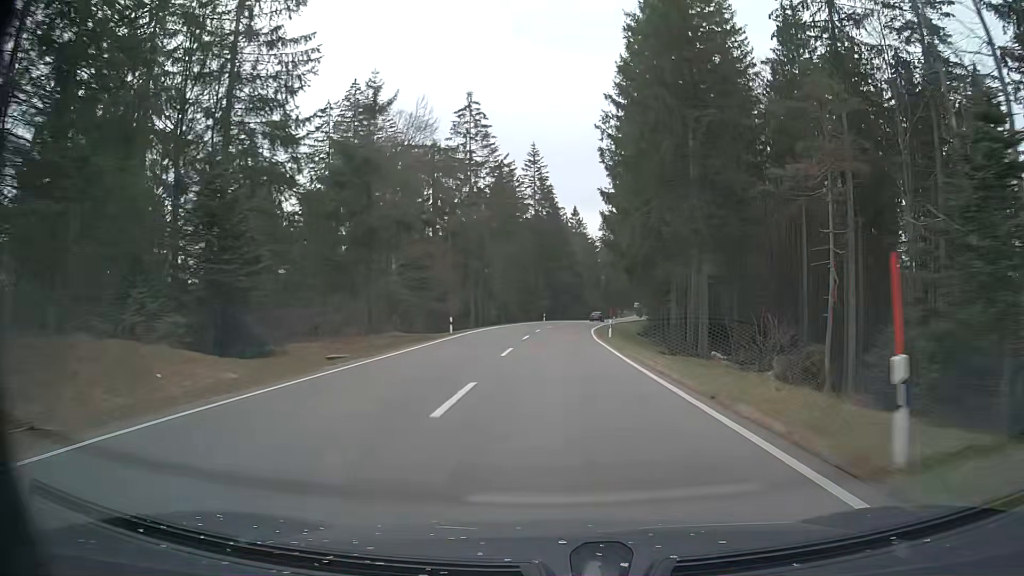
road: primary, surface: asphalt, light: Day
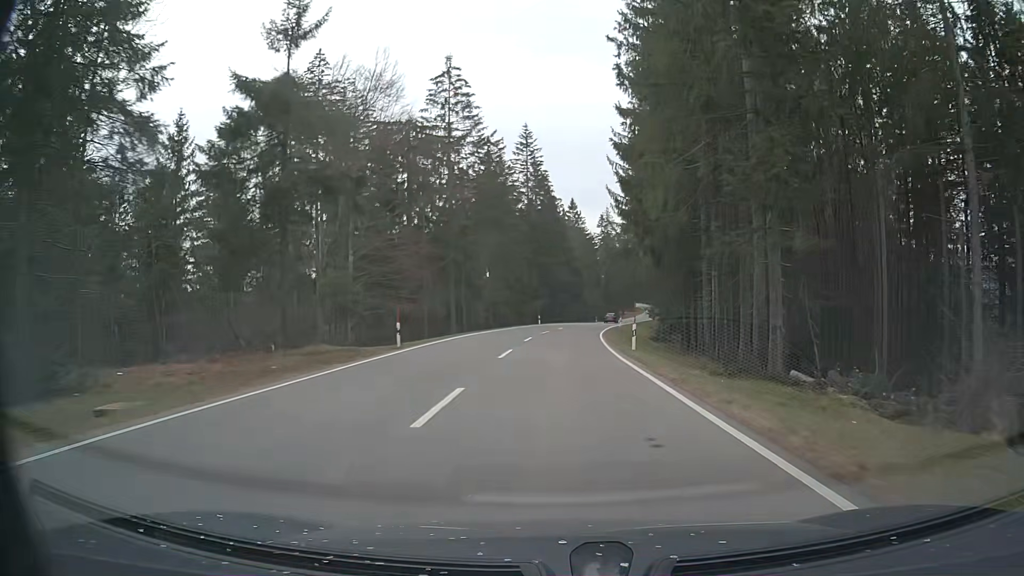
(0.0, +12.7) m; 0°
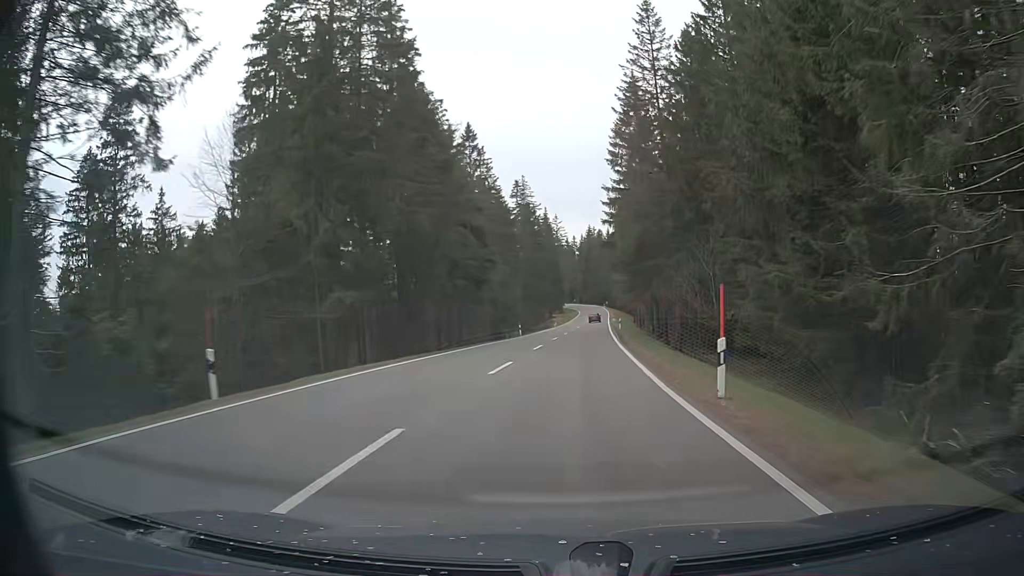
(+2.7, +64.1) m; +6°
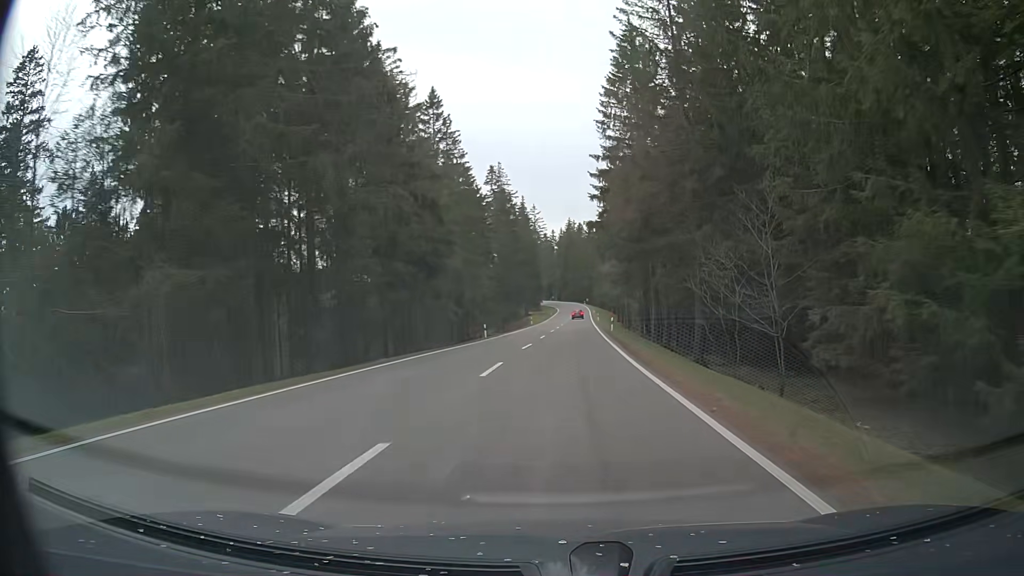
(+0.2, +13.1) m; +2°
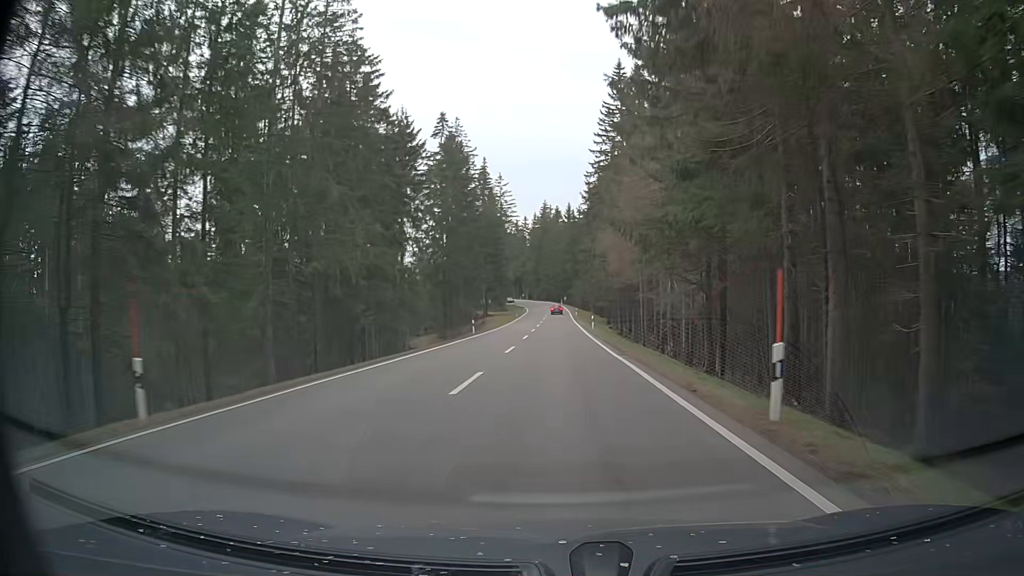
(+0.9, +39.5) m; +2°
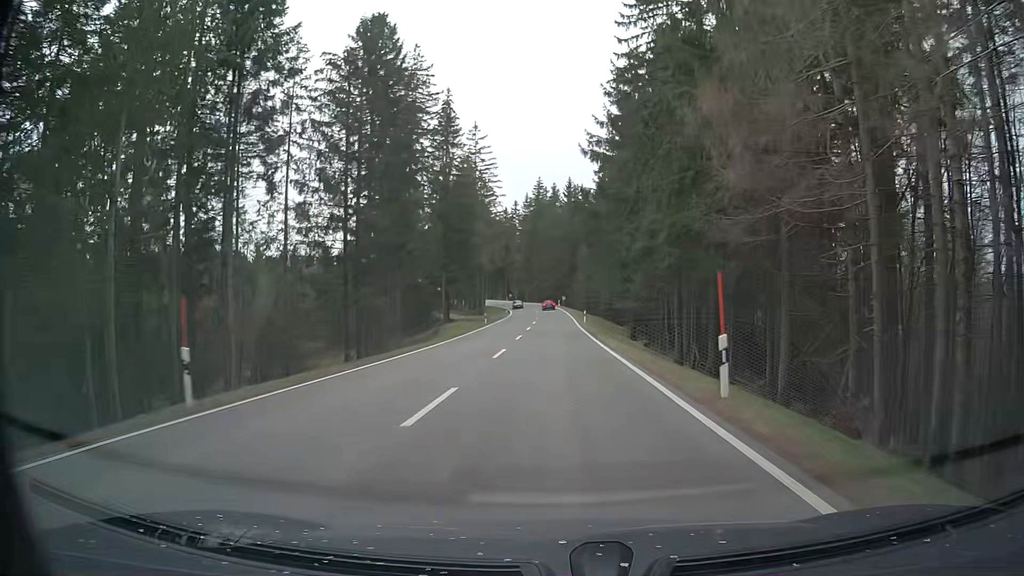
(+0.3, +39.6) m; 0°
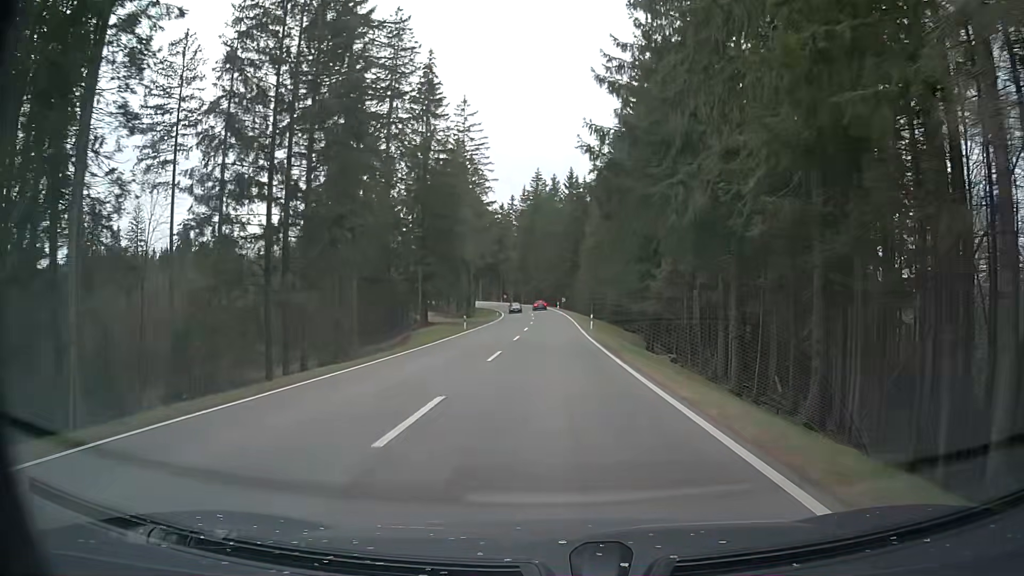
(+0.1, +13.2) m; 0°
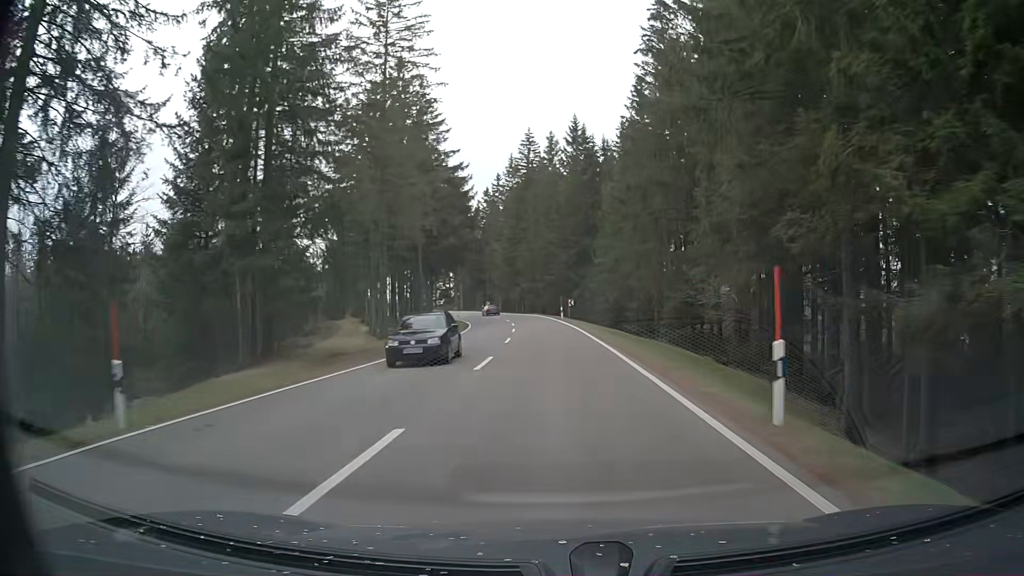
(+0.3, +39.2) m; 0°
(0, +10) (0, +20) (0, +30) (0, +40) (-1, +50) (-2, +60) (-3, +70) (-5, +80) (-7, +89) (-10, +99) m
